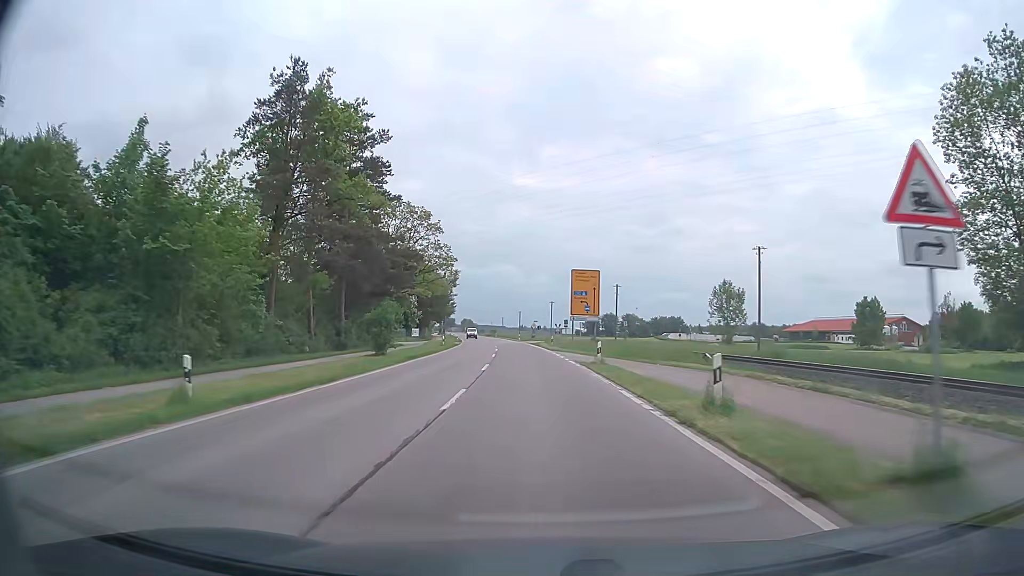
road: secondary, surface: asphalt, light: Day
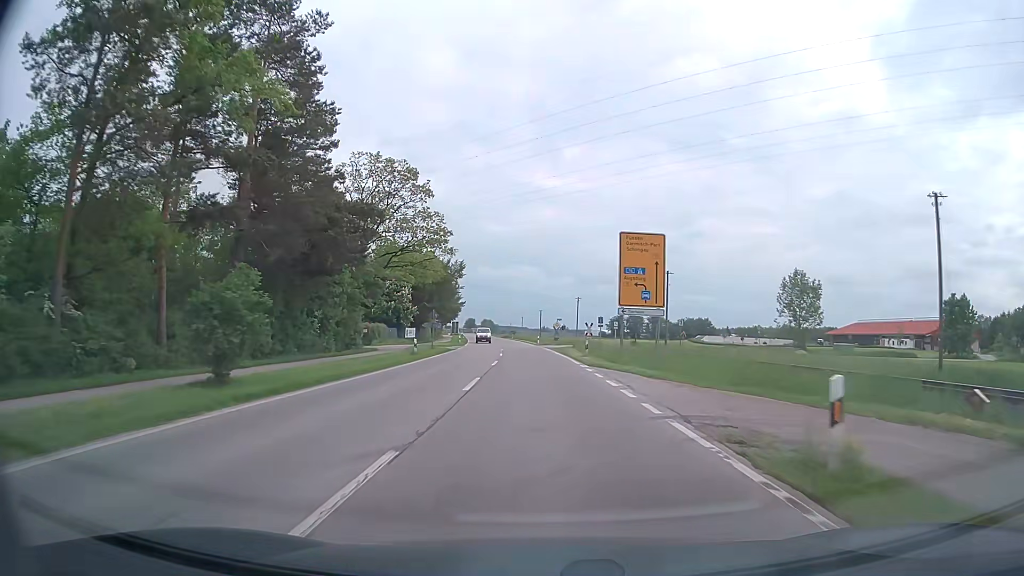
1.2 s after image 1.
(-0.3, +20.3) m; -2°
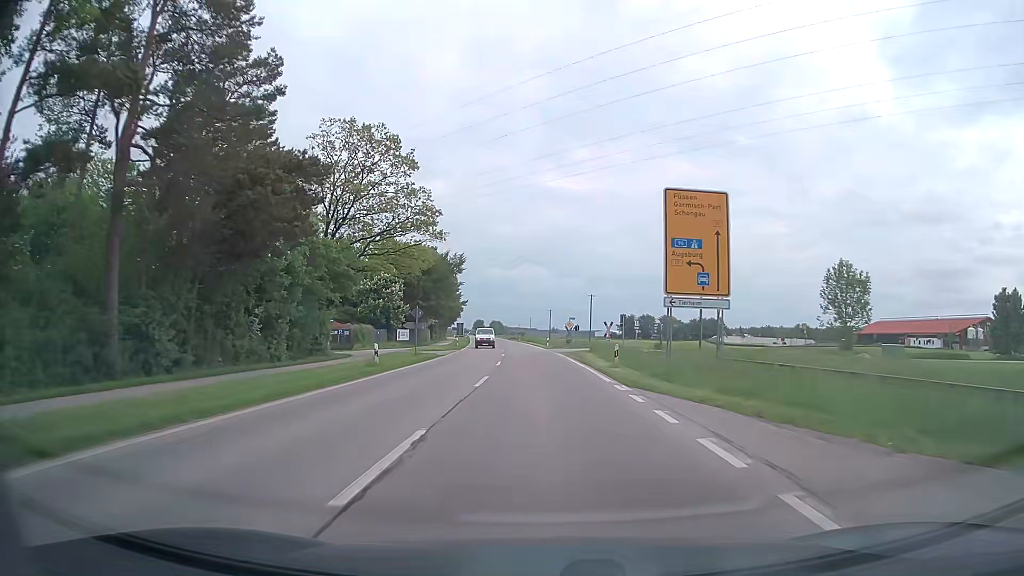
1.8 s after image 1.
(0.0, +10.1) m; -1°
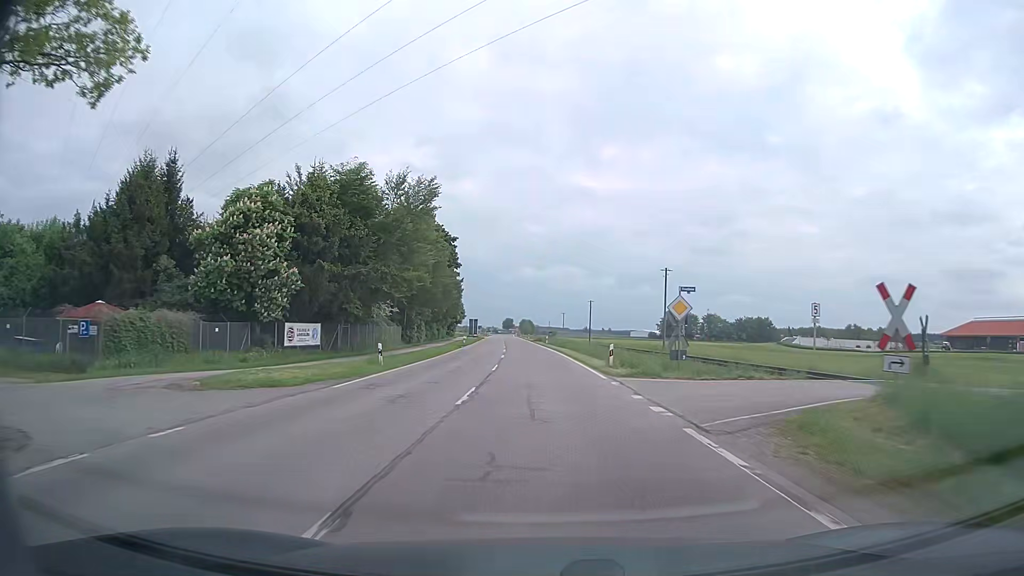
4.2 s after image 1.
(-0.9, +40.4) m; -3°
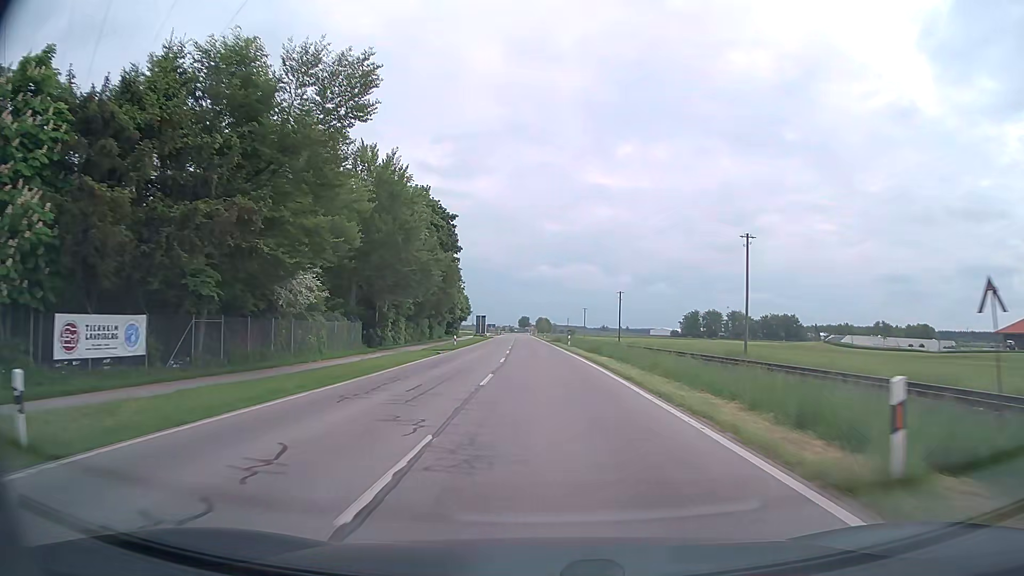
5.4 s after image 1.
(-0.2, +20.1) m; -1°
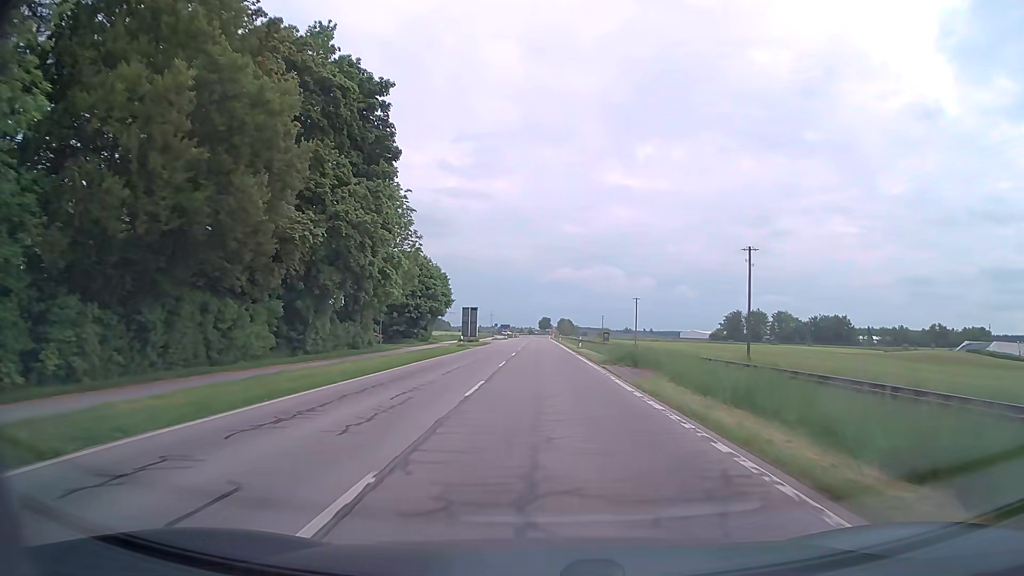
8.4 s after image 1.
(-0.8, +50.2) m; -1°
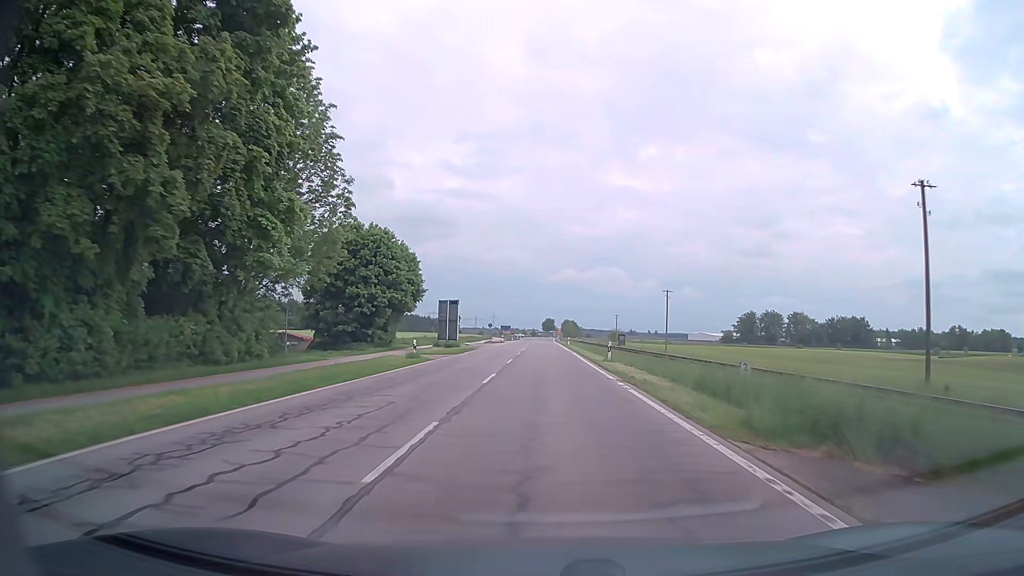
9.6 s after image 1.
(-0.1, +20.0) m; 0°
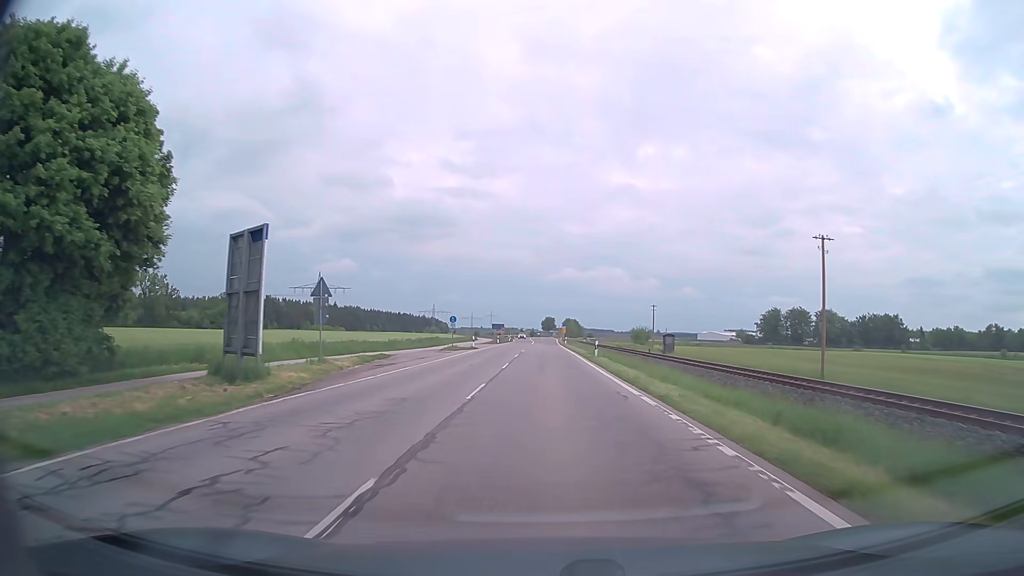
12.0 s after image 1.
(-0.2, +40.0) m; 0°
(0, +10) (0, +20) (0, +30) (0, +40) (0, +50) (0, +60) (0, +70) (+1, +80) (+1, +90) (+1, +100) m
